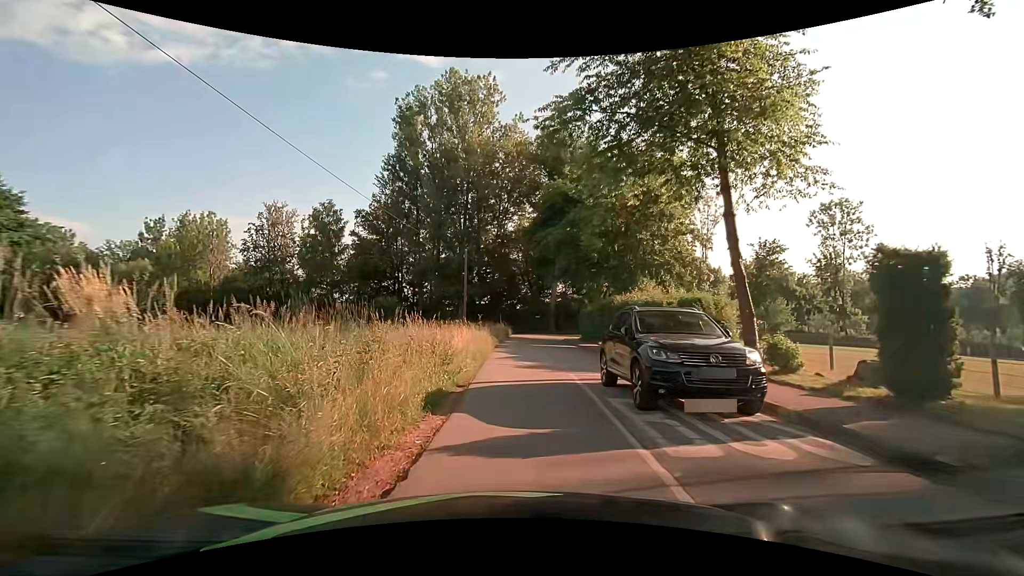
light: Day
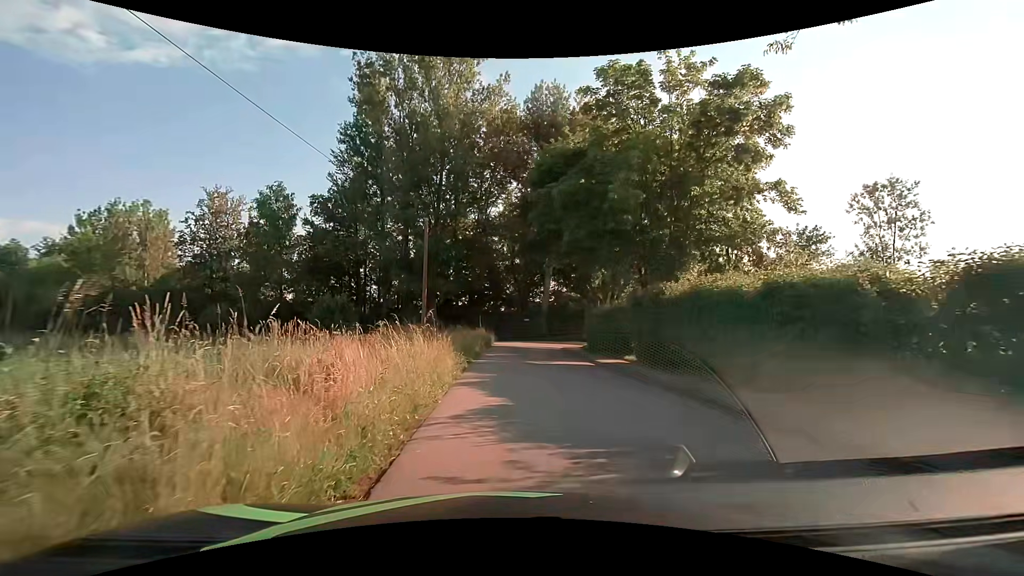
(+0.4, +11.7) m; +4°
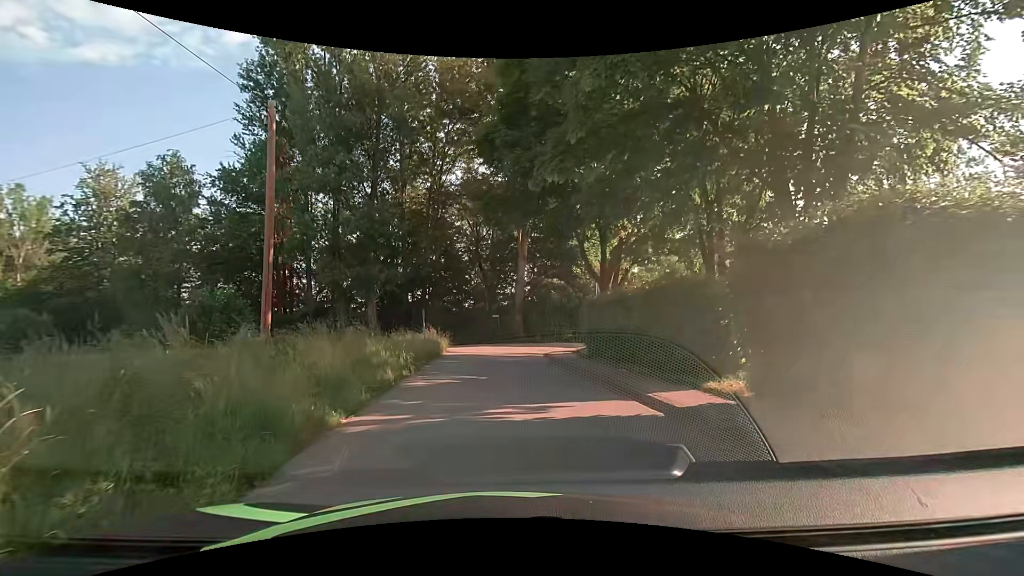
(+0.5, +12.7) m; +4°
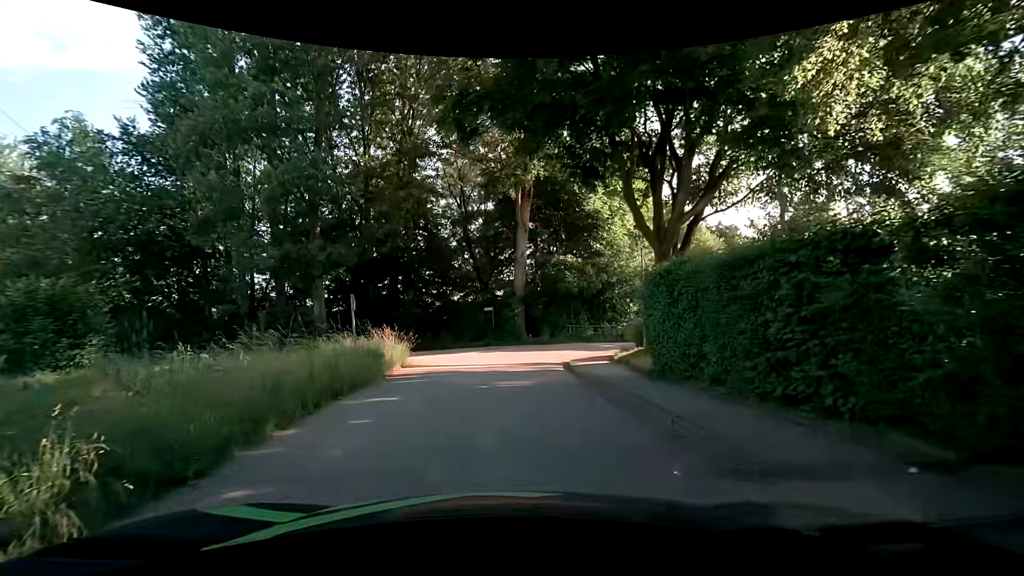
(-0.1, +10.9) m; +2°
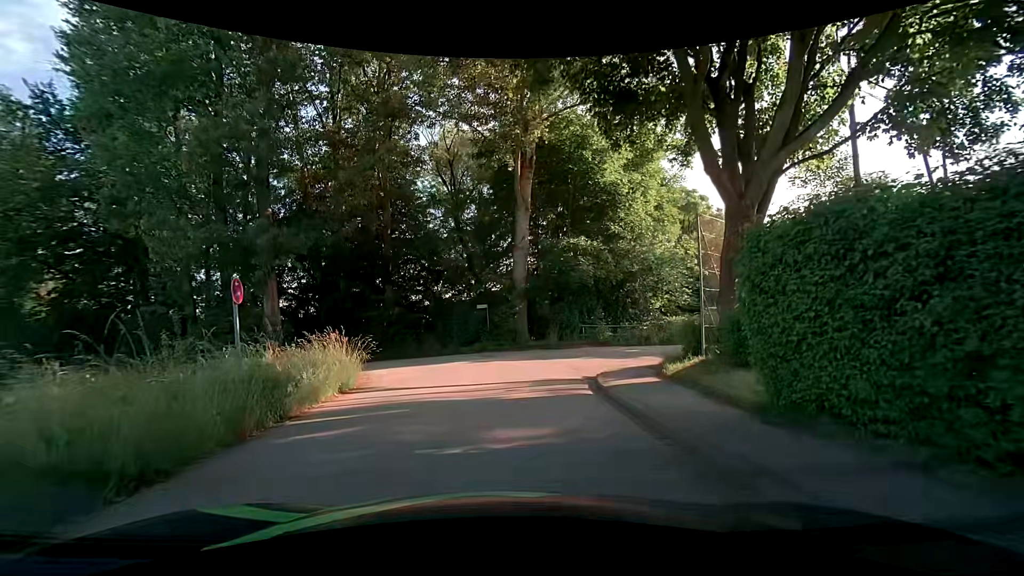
(-0.2, +5.8) m; -2°
